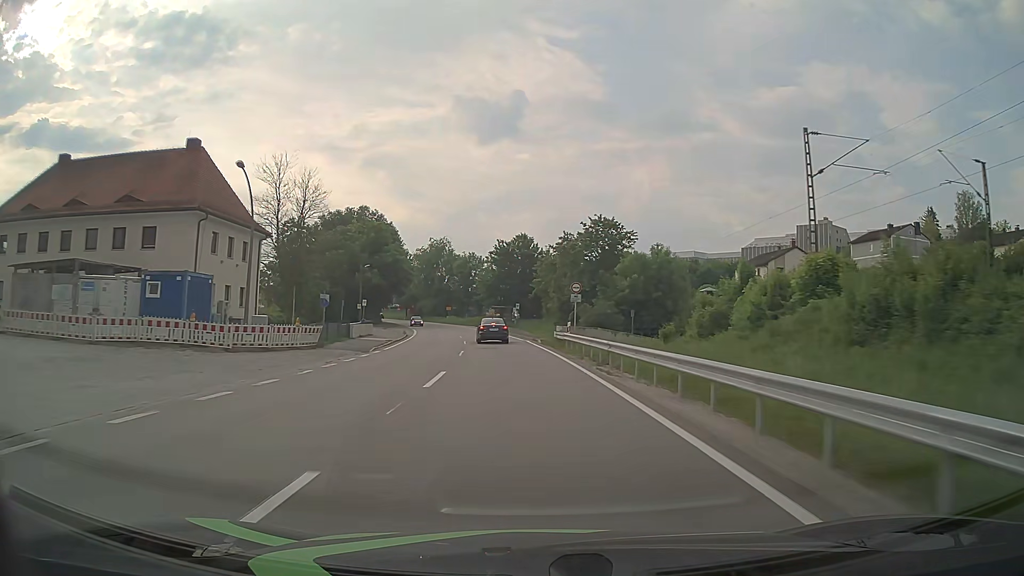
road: primary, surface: asphalt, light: Day
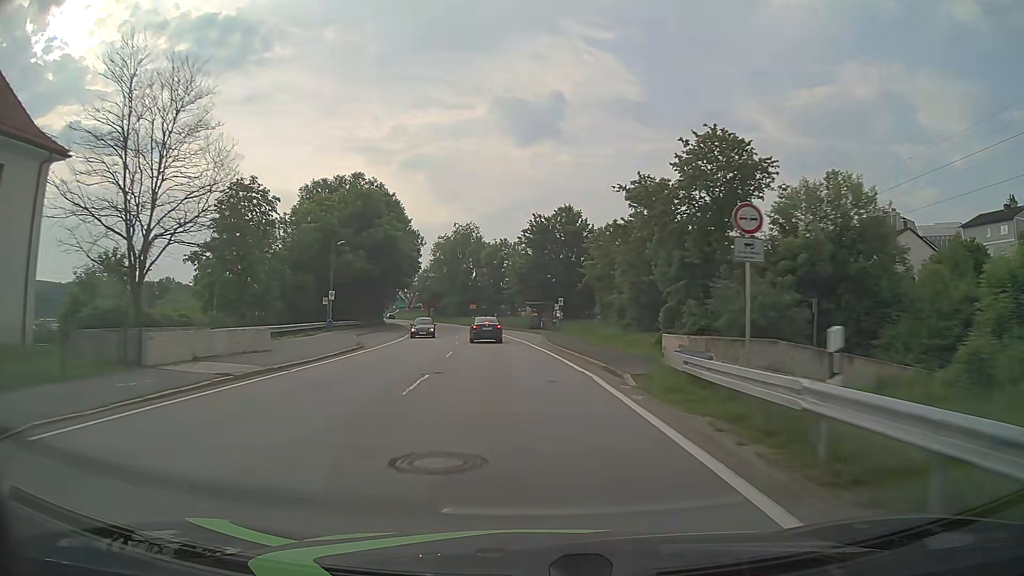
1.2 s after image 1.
(-0.7, +25.7) m; -3°
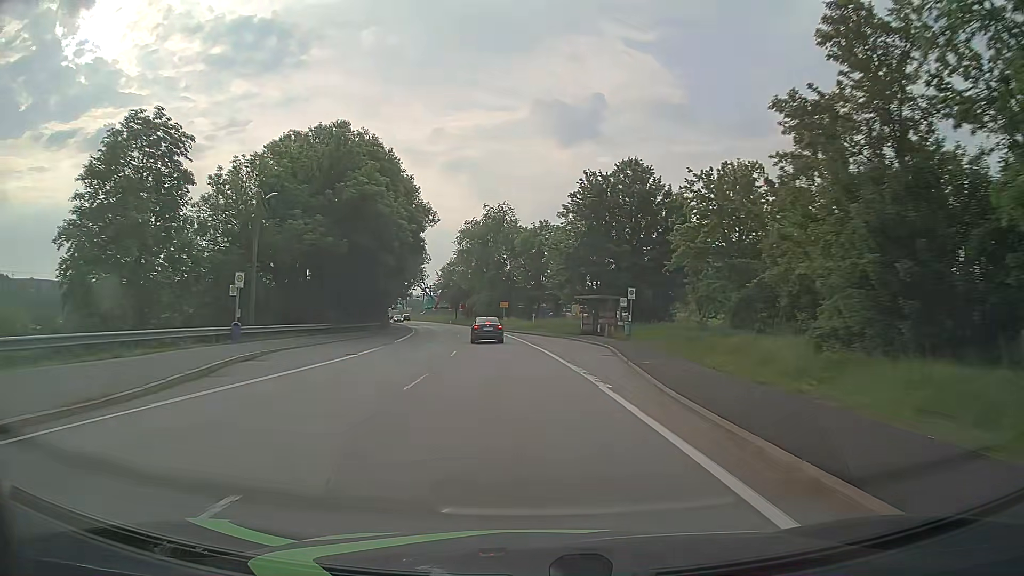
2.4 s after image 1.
(-0.7, +22.8) m; -4°
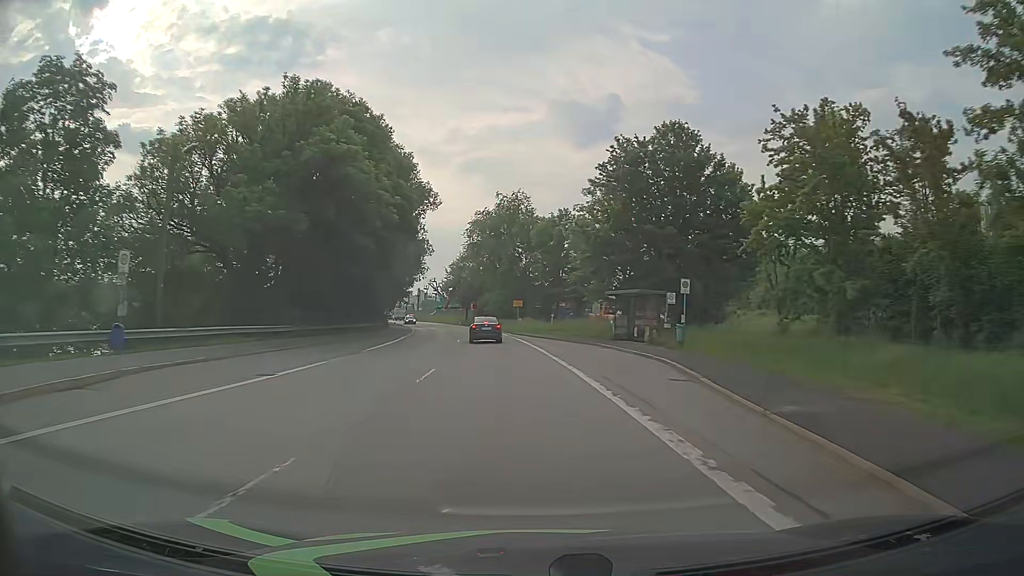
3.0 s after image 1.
(-0.1, +10.4) m; -1°
(0, +10) (0, +20) (-1, +30) (-2, +40) (-3, +50) (-5, +60) (-6, +70) (-8, +79) (-10, +89) (-13, +99) m
